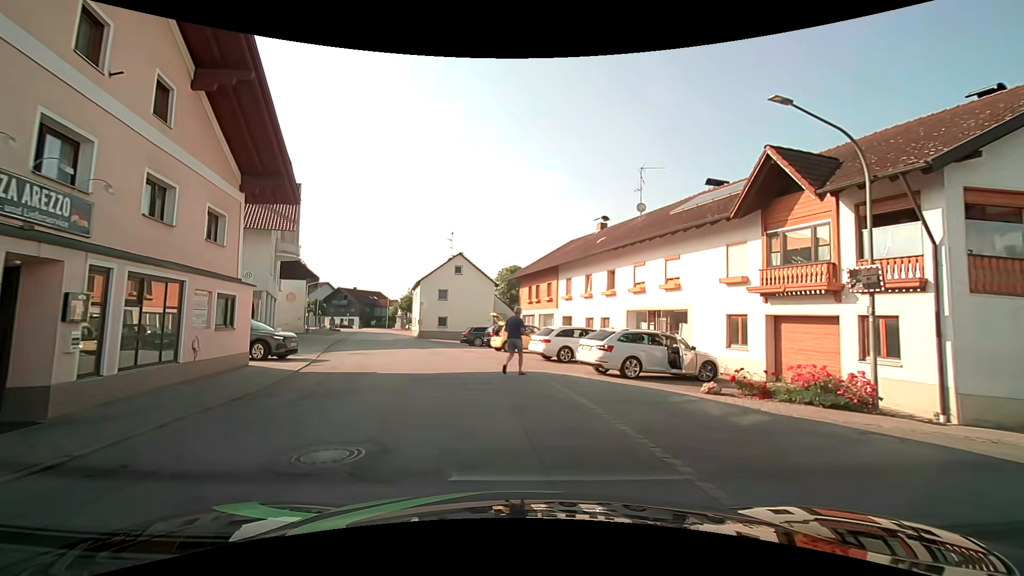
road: secondary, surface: asphalt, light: Day
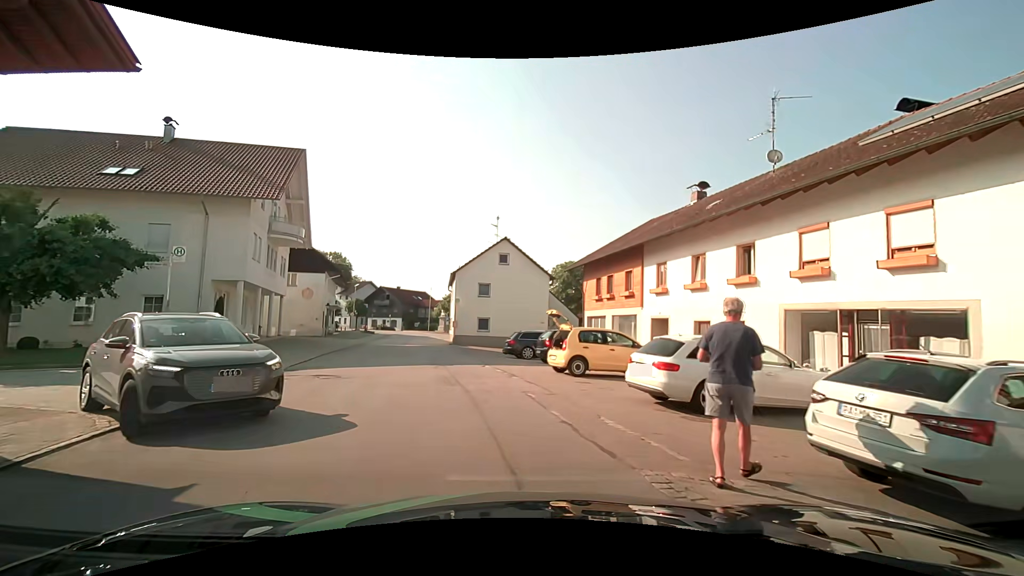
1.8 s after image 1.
(-0.7, +9.9) m; -6°
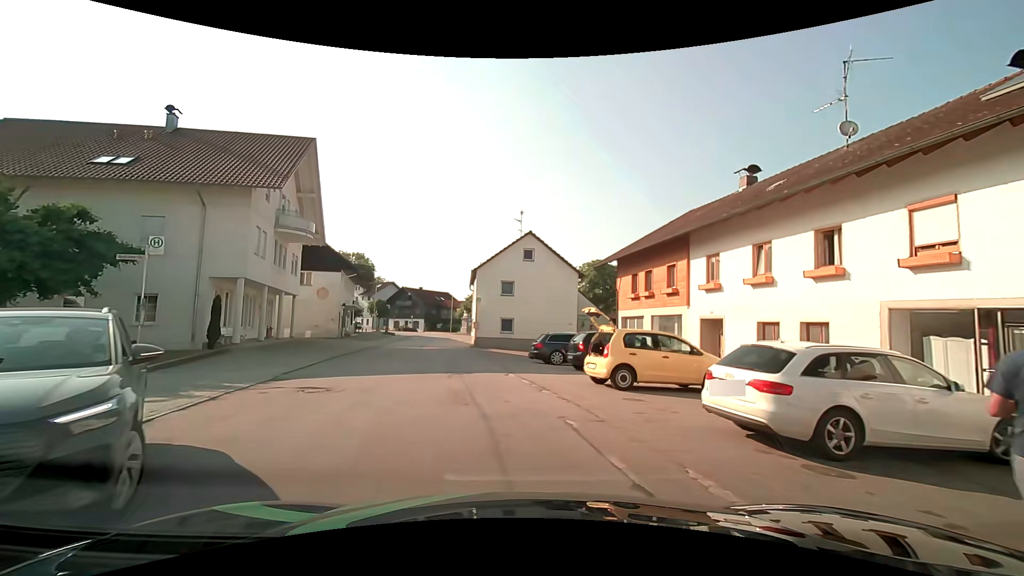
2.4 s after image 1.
(-0.1, +2.7) m; -4°
